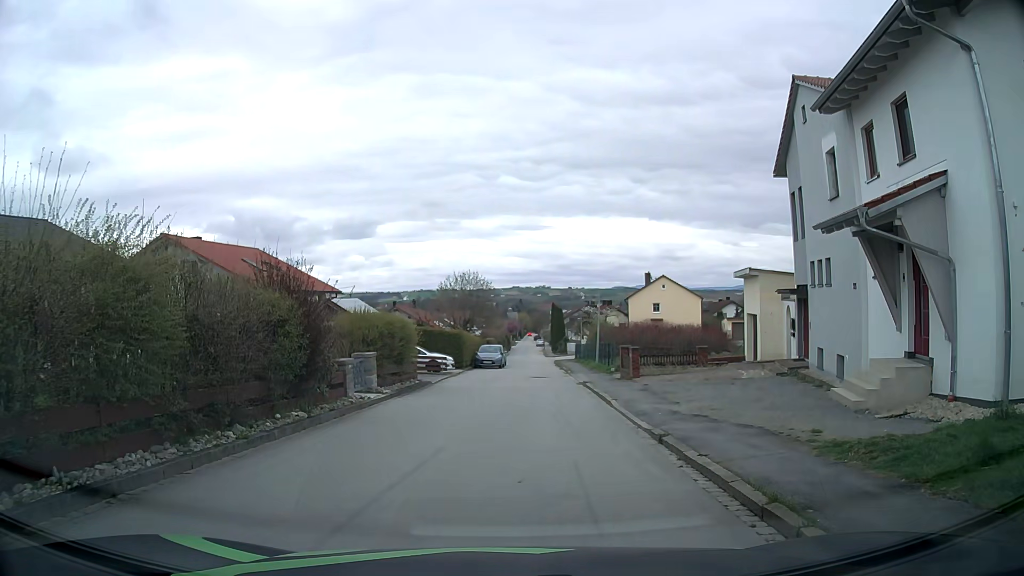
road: residential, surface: asphalt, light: Day
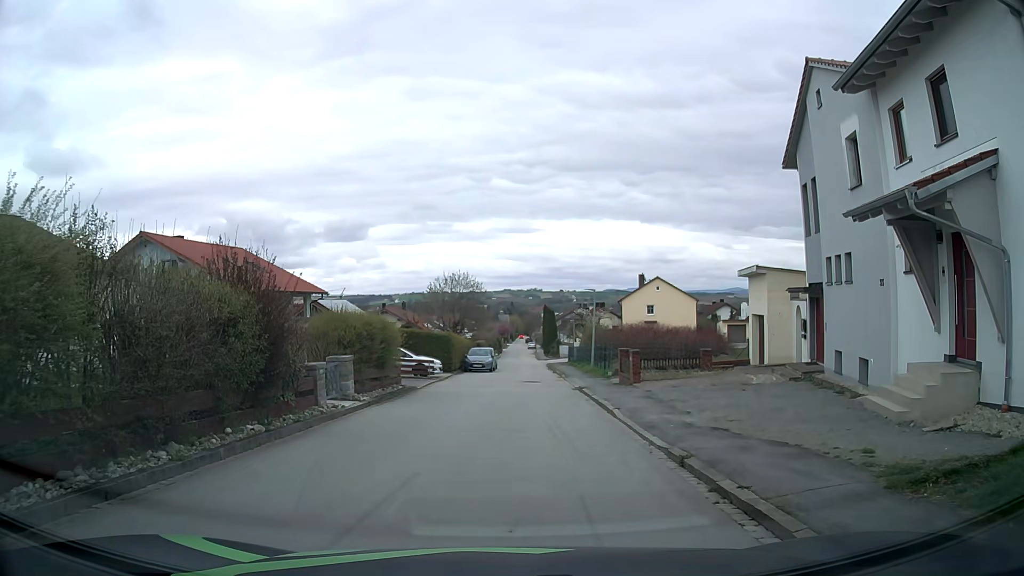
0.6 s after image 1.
(0.0, +1.7) m; 0°
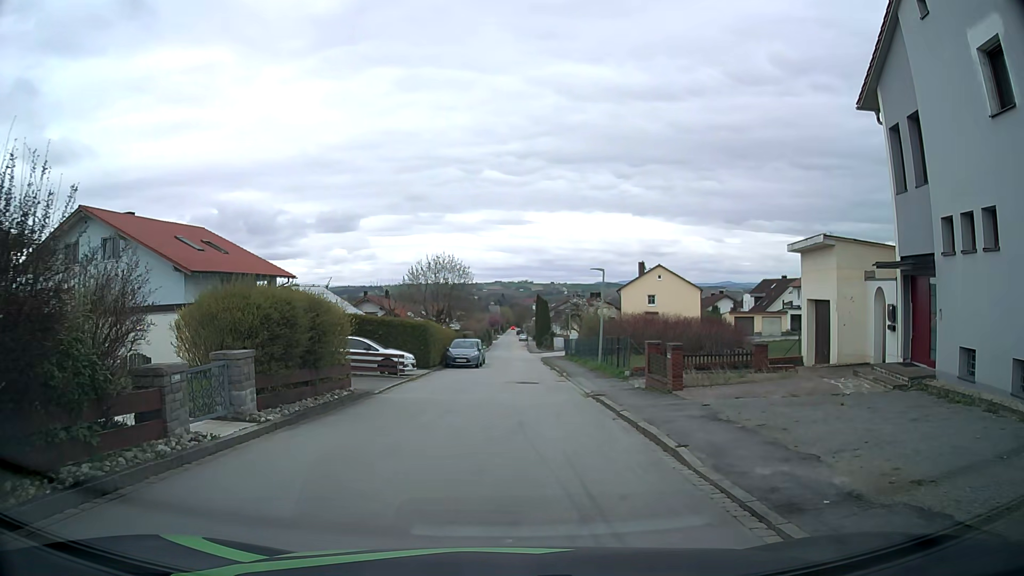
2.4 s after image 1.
(-0.1, +6.2) m; +2°
(0, +10) (0, +20) (-1, +30) (-1, +40) (-1, +50) (-1, +60) (-2, +70) (-2, +80) (-2, +90) (-3, +100) m
